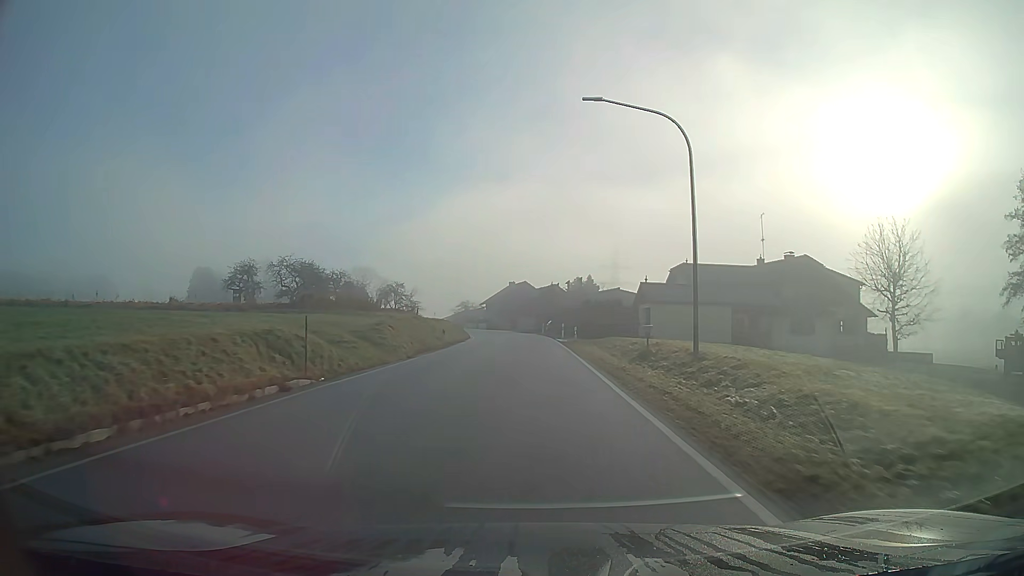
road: secondary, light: Day
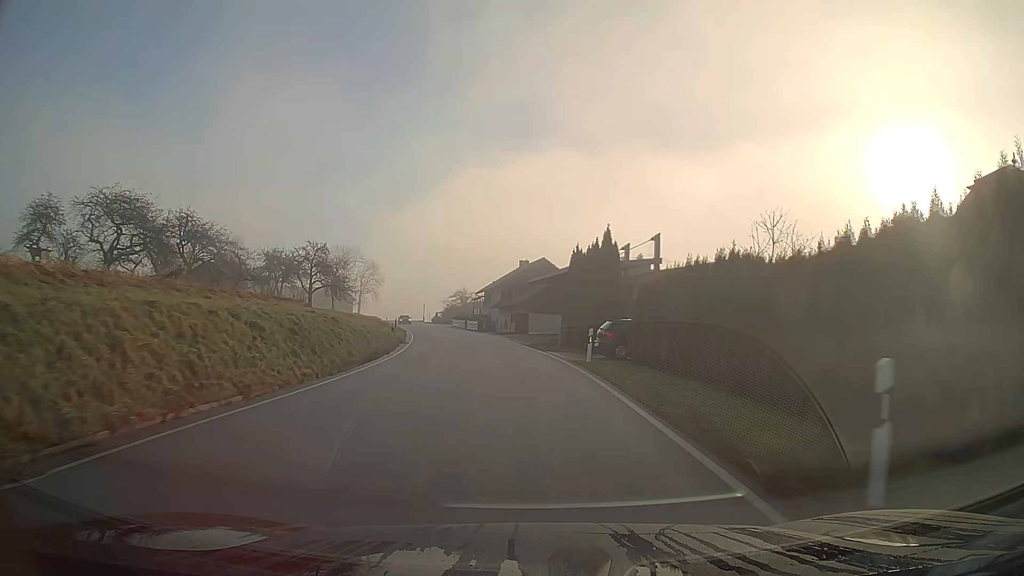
(-0.4, +44.2) m; -2°
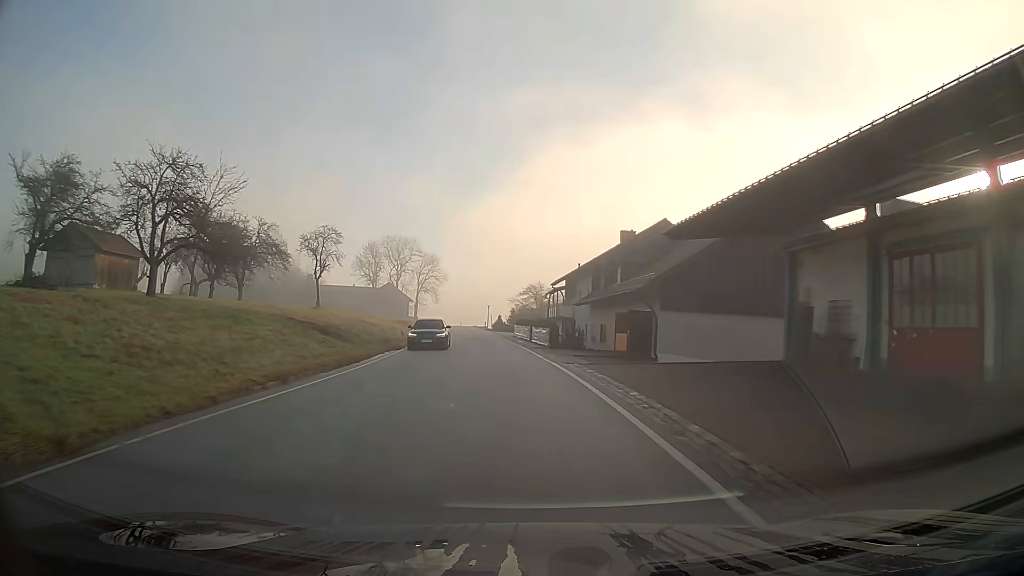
(-2.0, +33.7) m; -8°
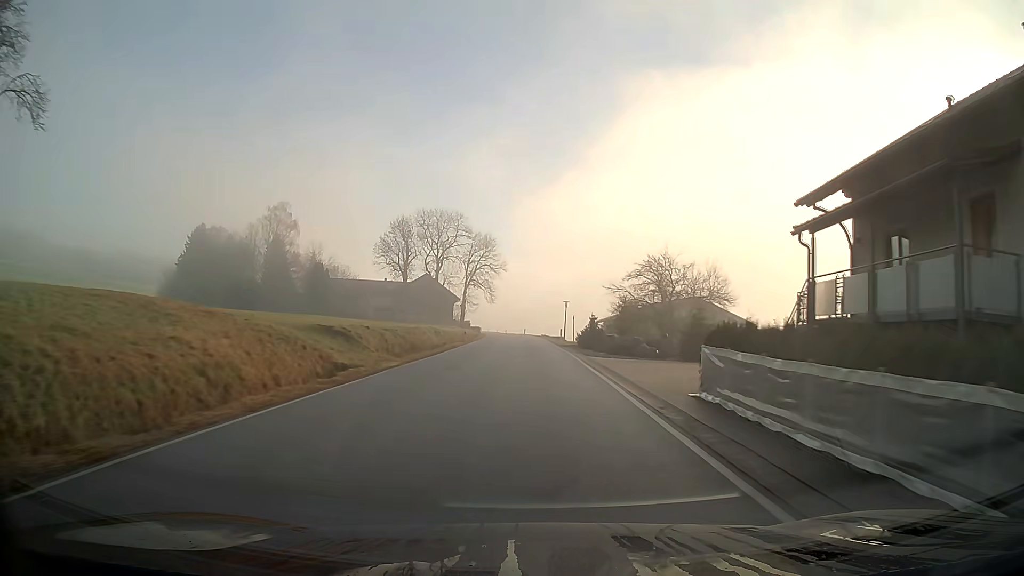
(-2.8, +44.1) m; -5°
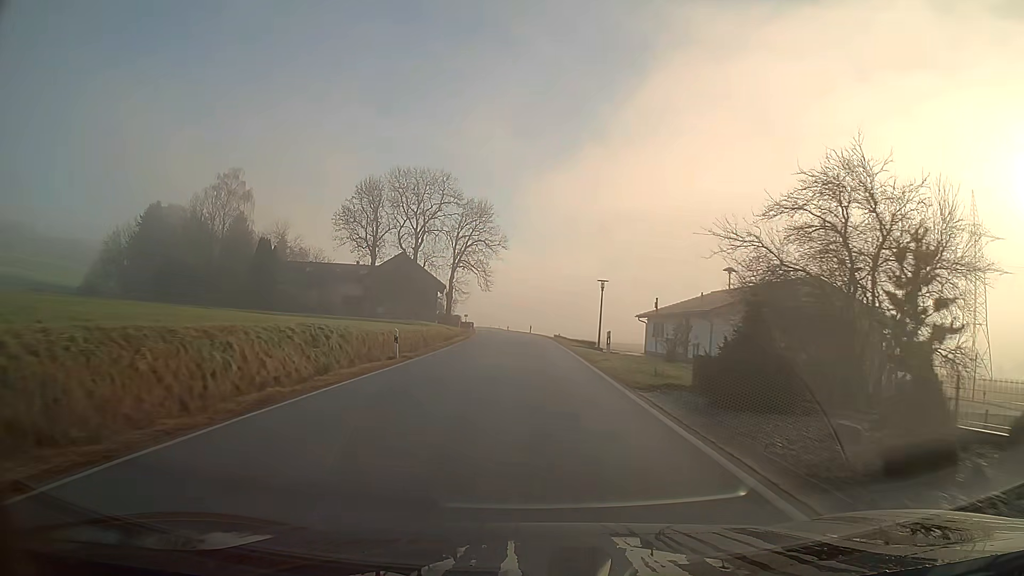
(-0.2, +27.8) m; -1°
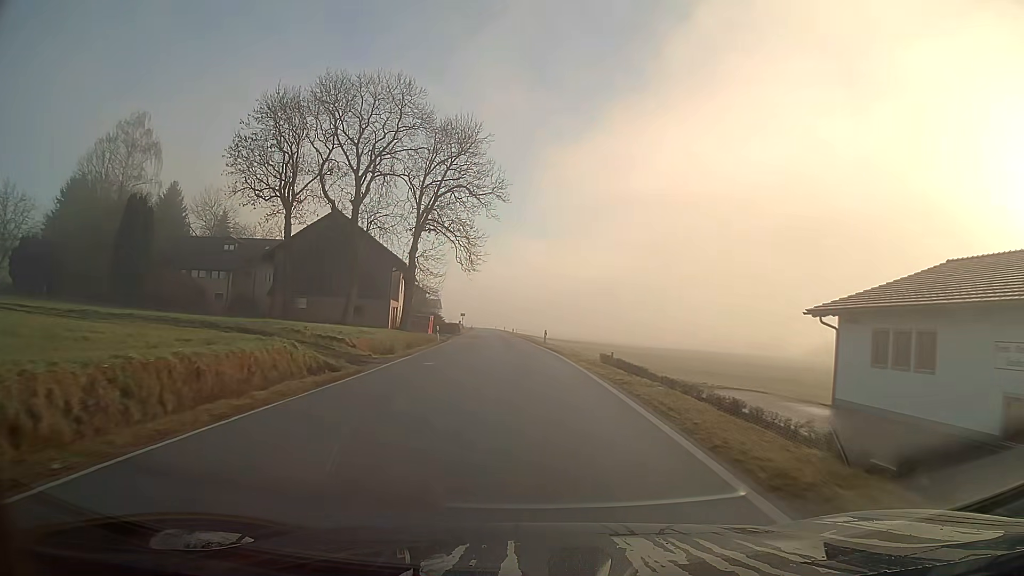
(-0.3, +34.9) m; -1°
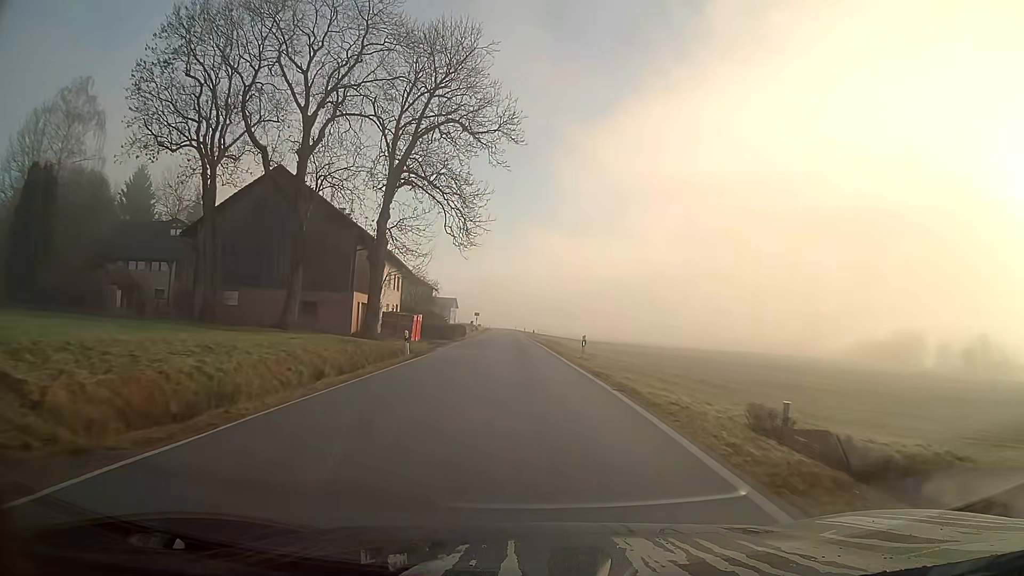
(-0.2, +17.2) m; -2°
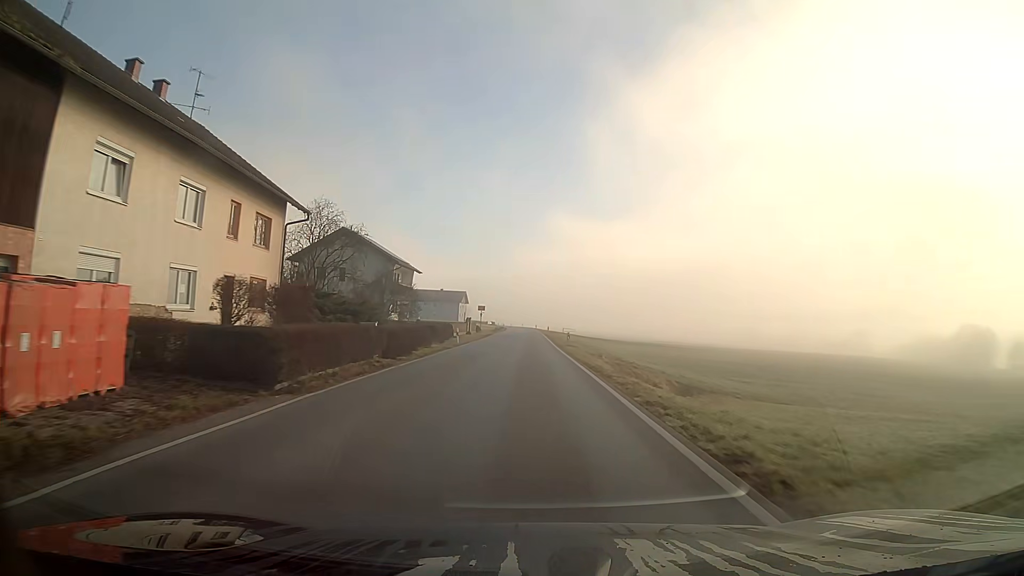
(-0.6, +35.5) m; -1°
